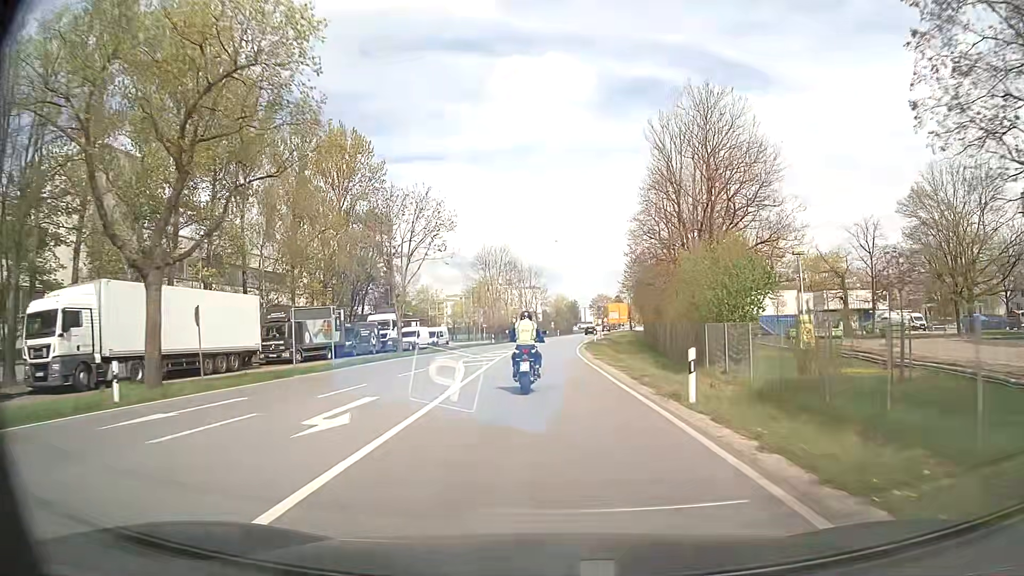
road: secondary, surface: asphalt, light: Day
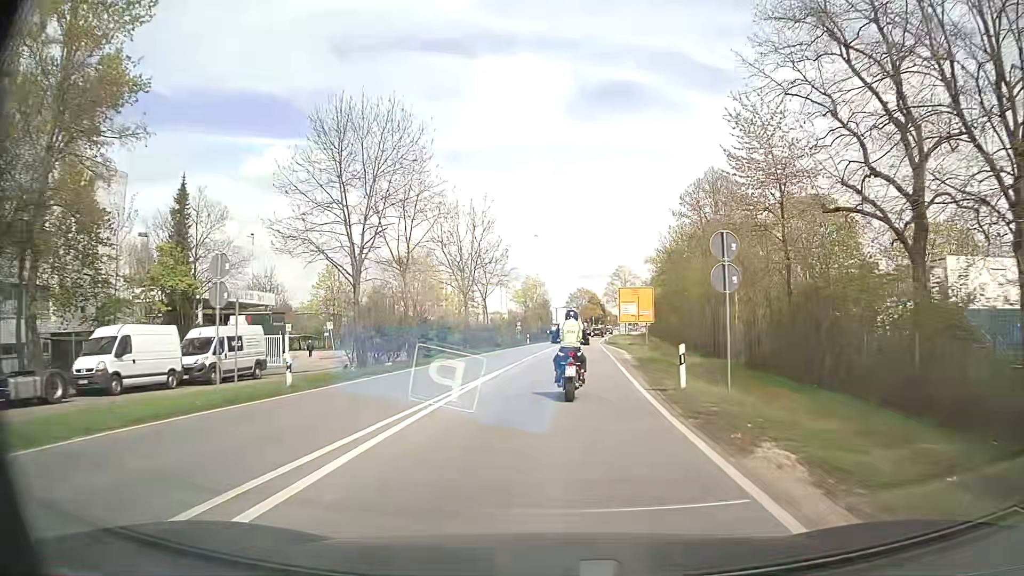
(0.0, +46.4) m; +2°
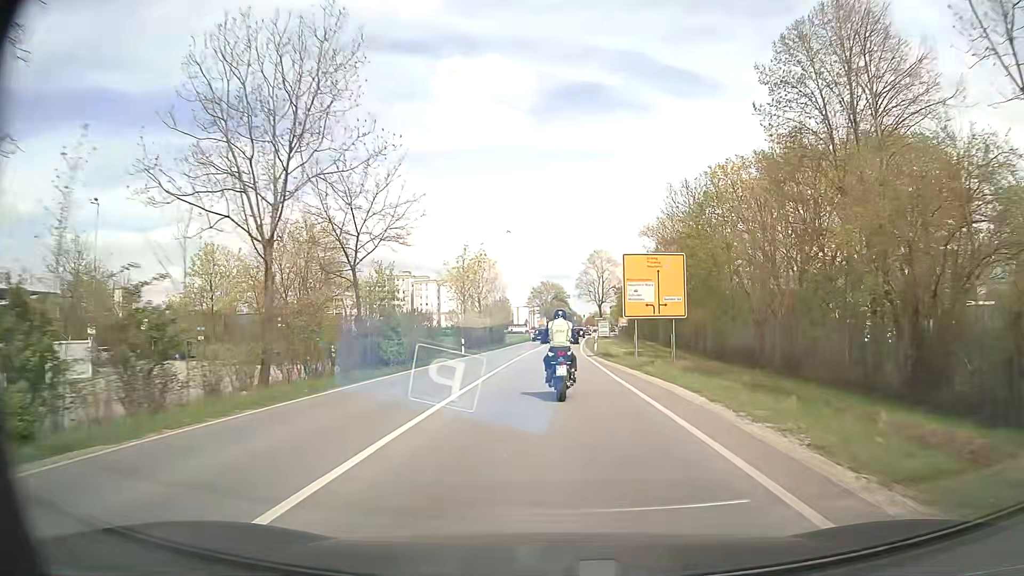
(+0.7, +26.5) m; +3°
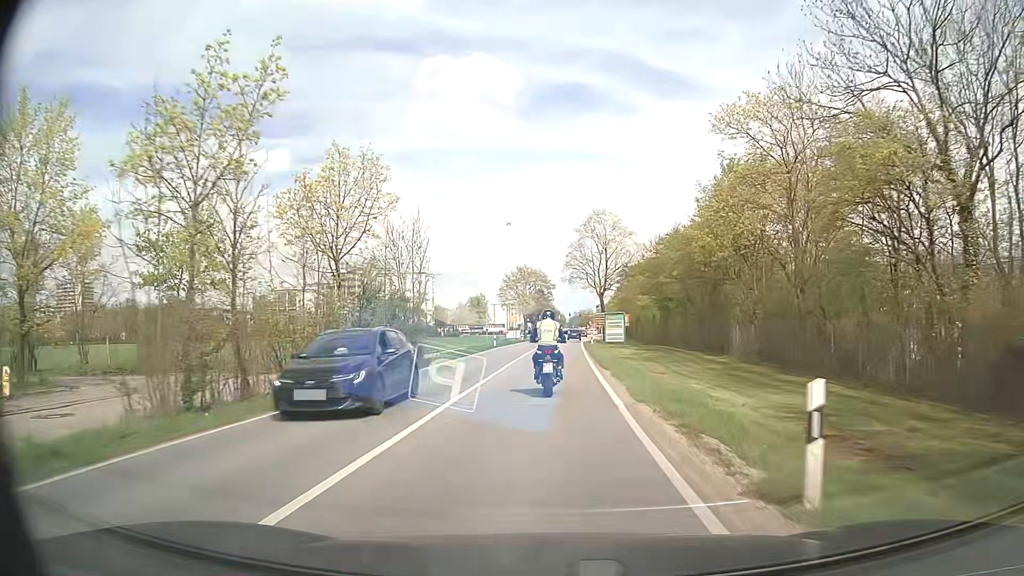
(+0.7, +34.4) m; +1°
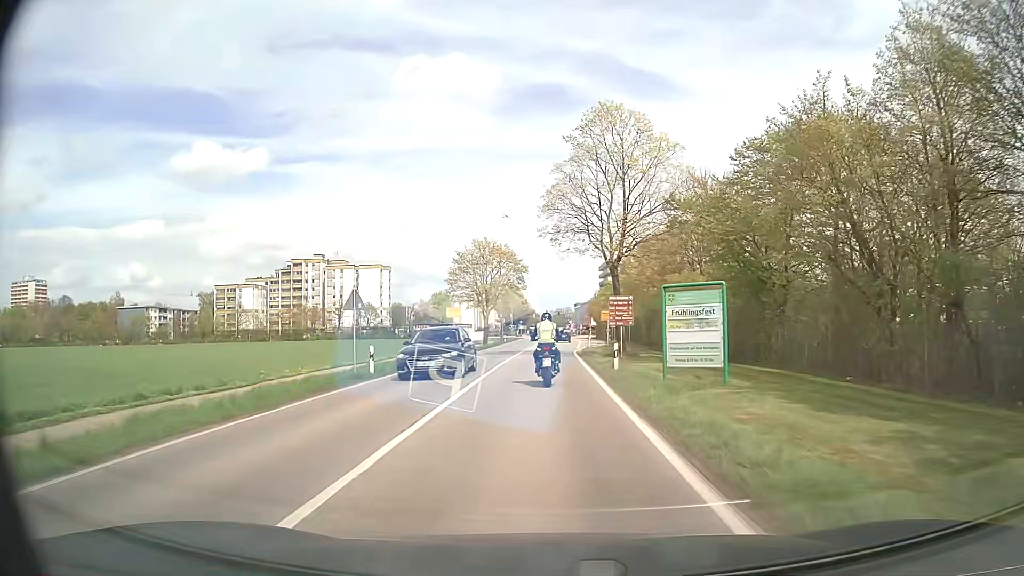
(+0.6, +32.8) m; +2°
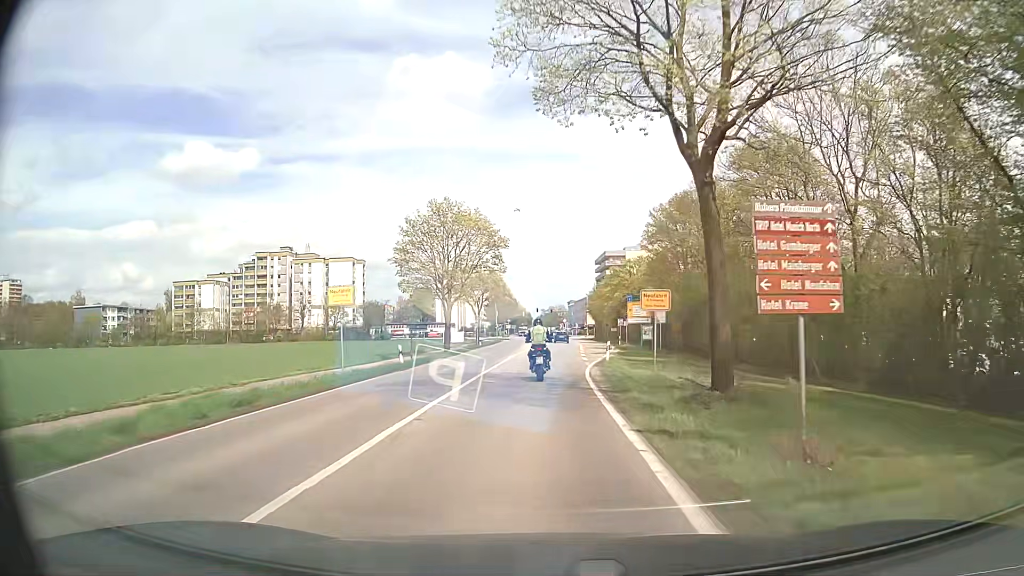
(+0.2, +22.9) m; +1°
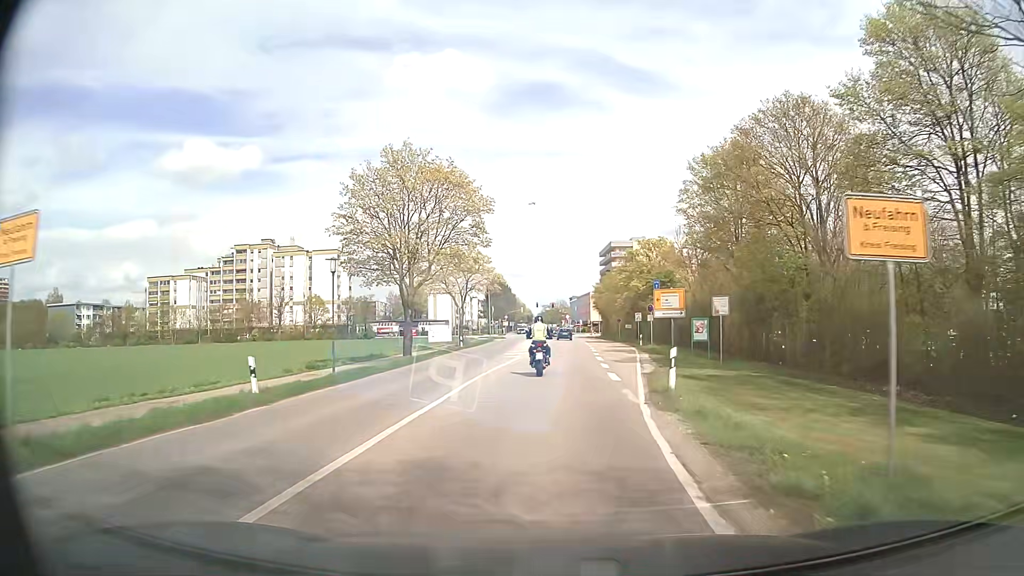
(0.0, +15.3) m; 0°
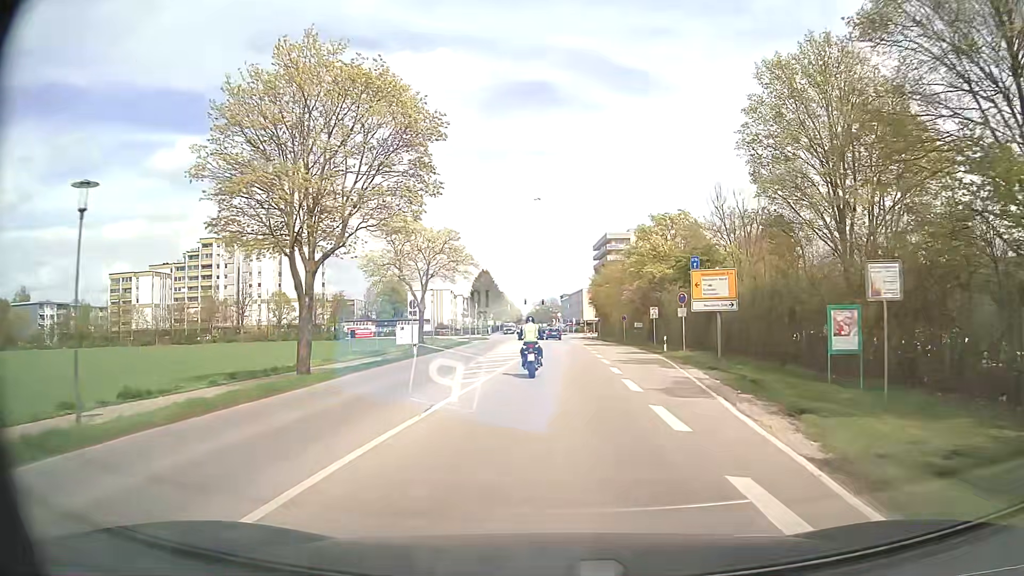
(0.0, +15.2) m; +1°
